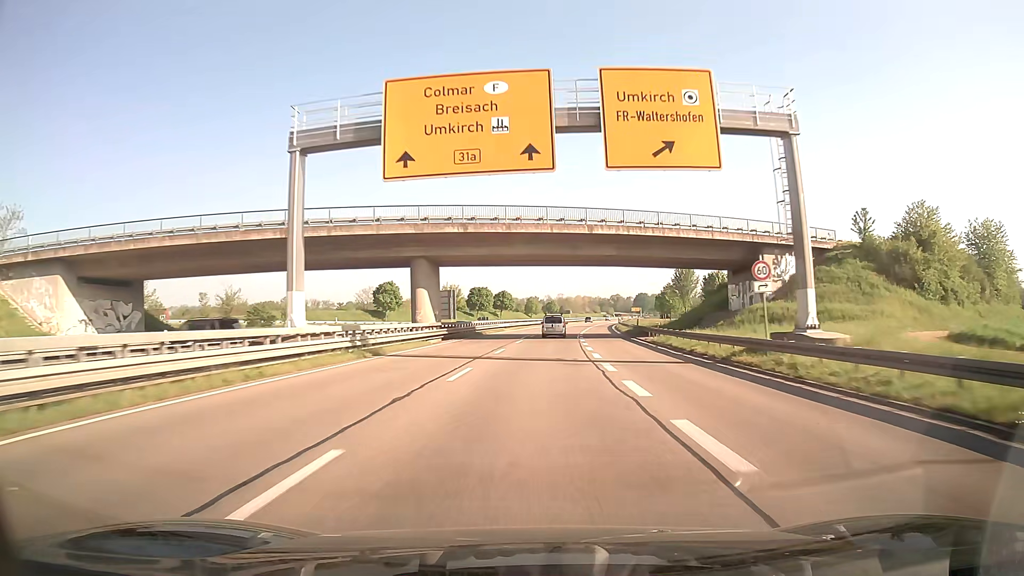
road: trunk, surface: asphalt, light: Day
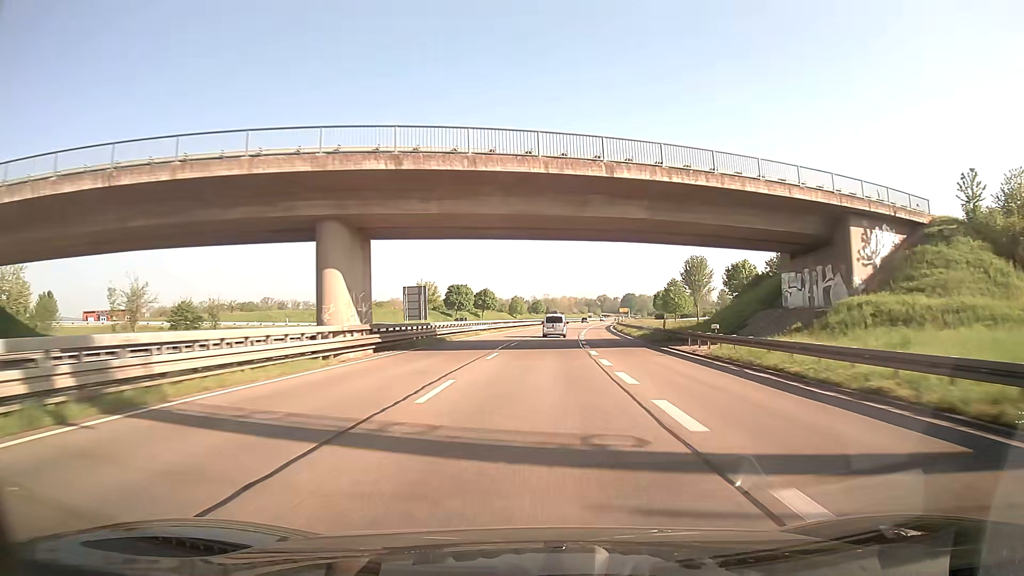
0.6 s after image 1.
(+0.2, +15.9) m; +1°
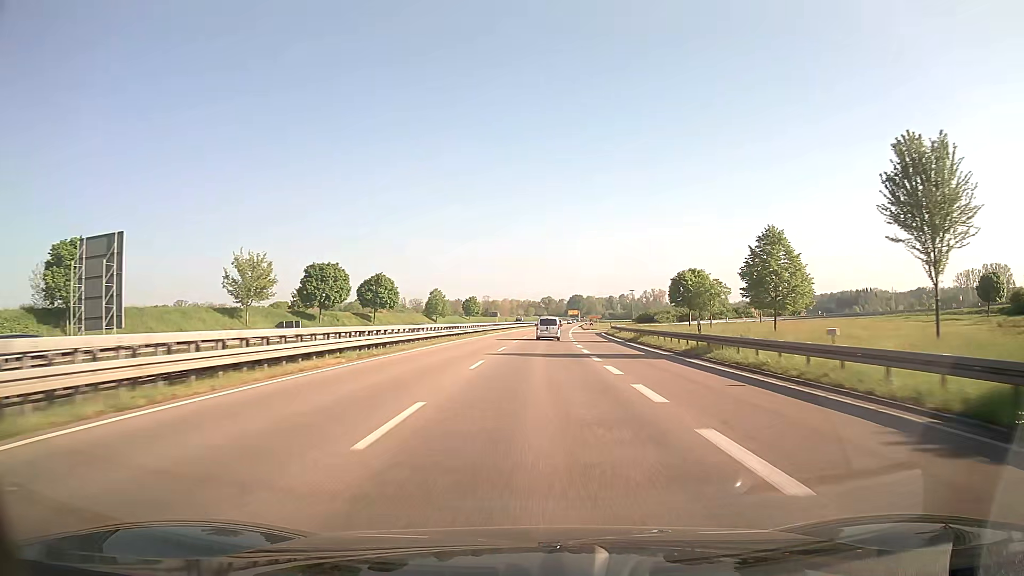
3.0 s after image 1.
(+2.8, +63.8) m; +5°
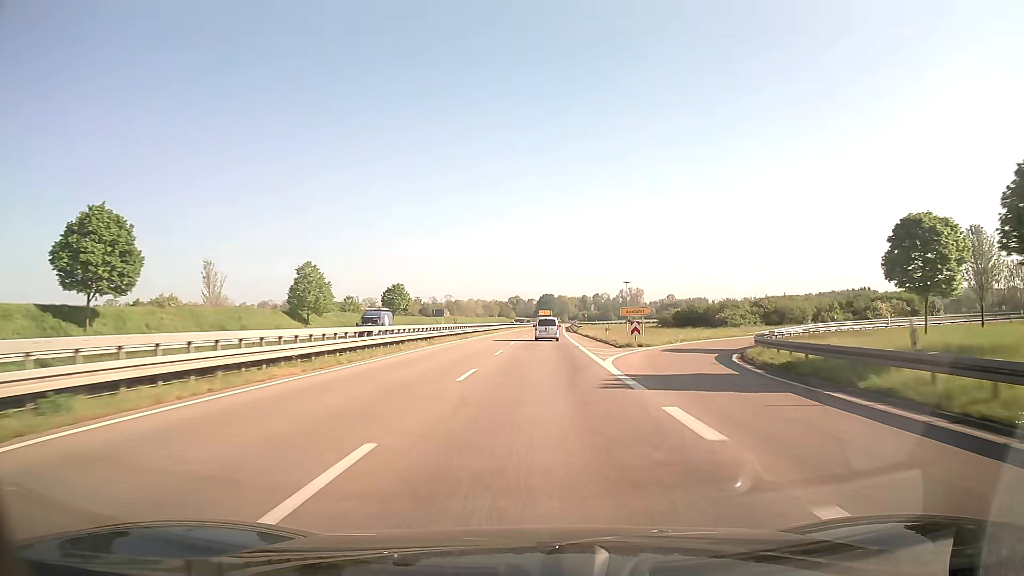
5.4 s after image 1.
(+1.6, +63.8) m; +3°
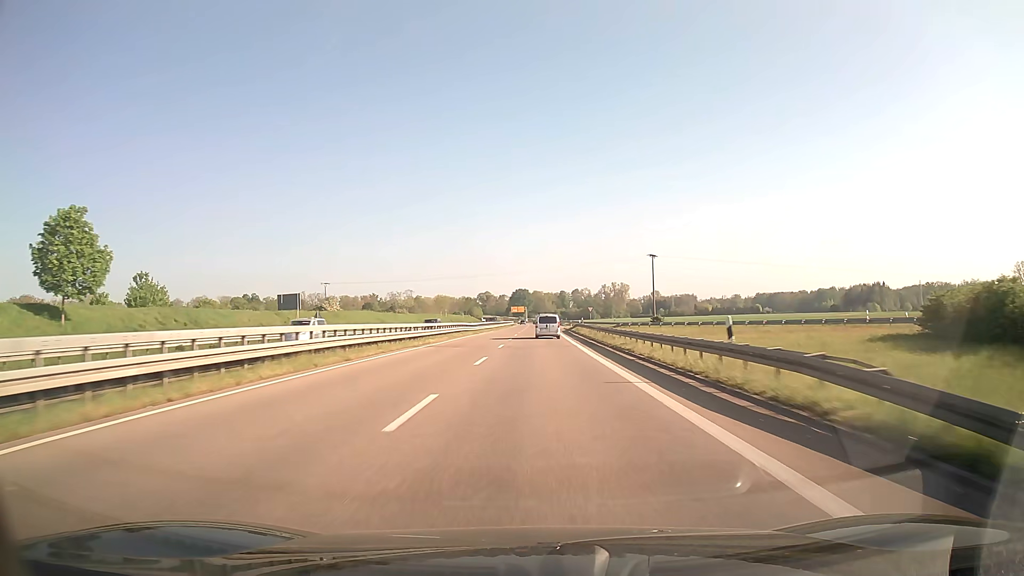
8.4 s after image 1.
(+1.6, +79.7) m; +2°
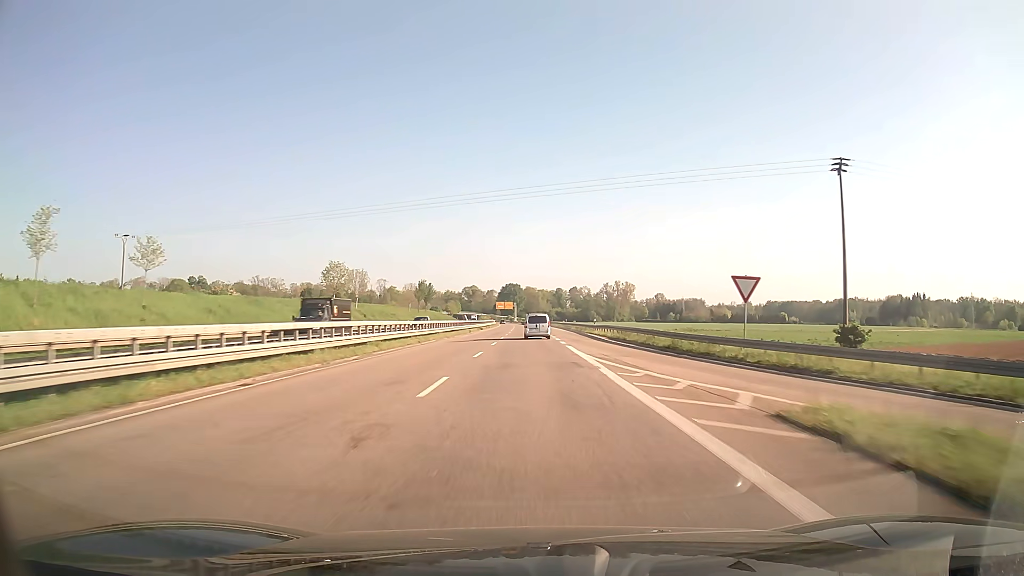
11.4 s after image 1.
(+0.8, +79.7) m; +1°
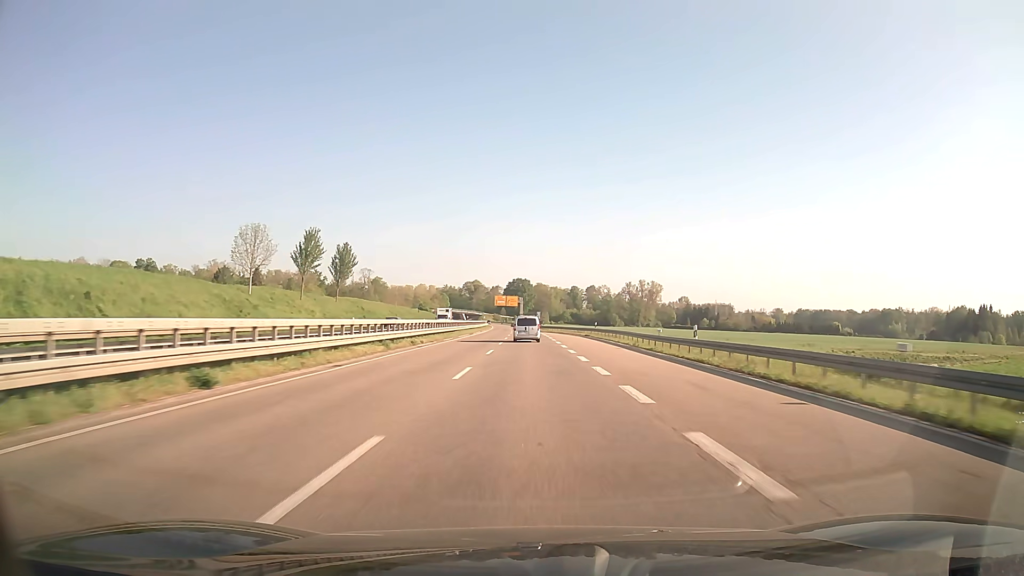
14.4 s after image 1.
(-0.5, +79.7) m; -1°
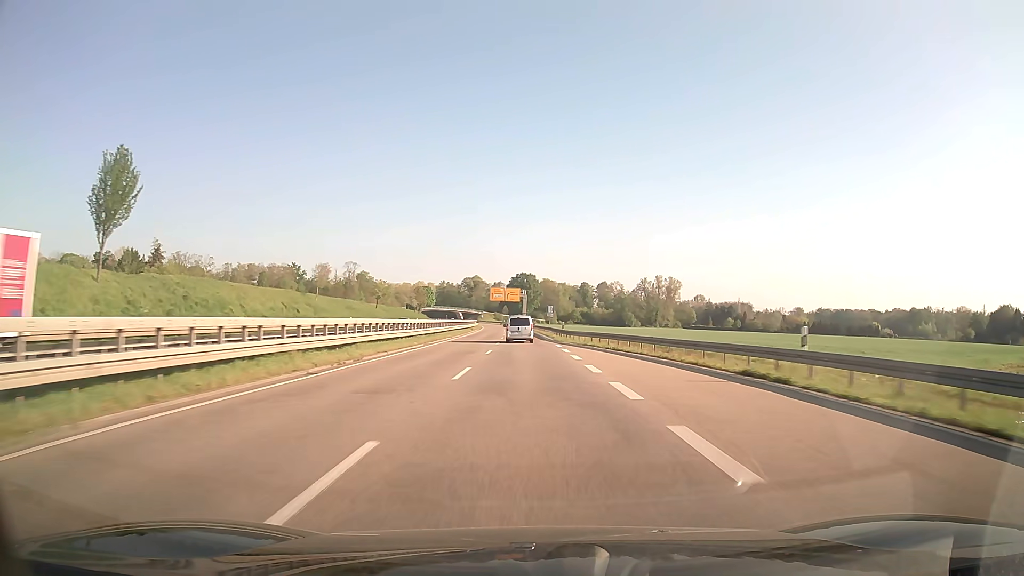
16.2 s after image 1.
(-0.2, +47.8) m; 0°
(0, +10) (0, +20) (0, +30) (0, +40) (0, +50) (-1, +60) (-1, +70) (-1, +80) (-2, +90) (-2, +100) m
